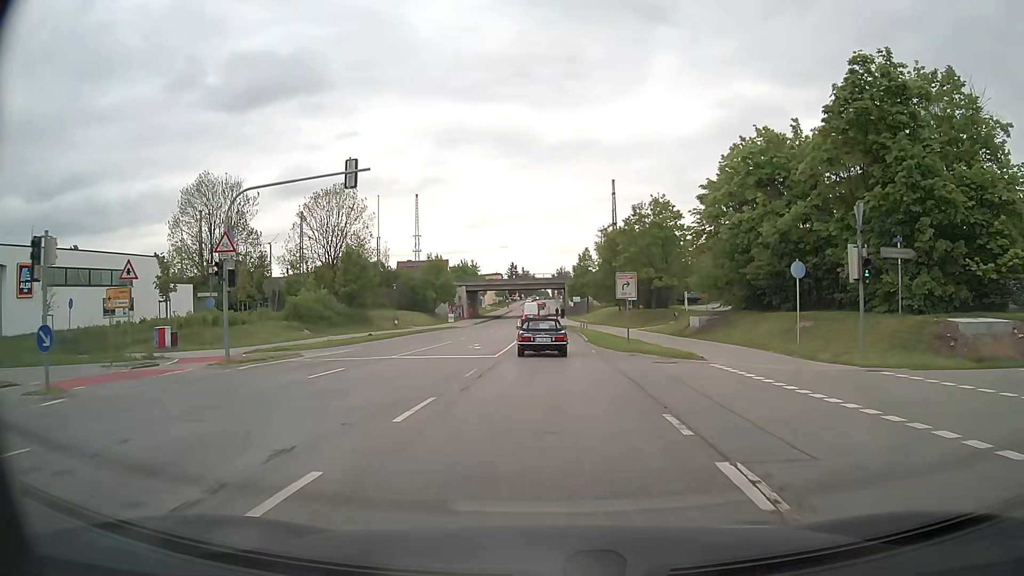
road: secondary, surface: asphalt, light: Day
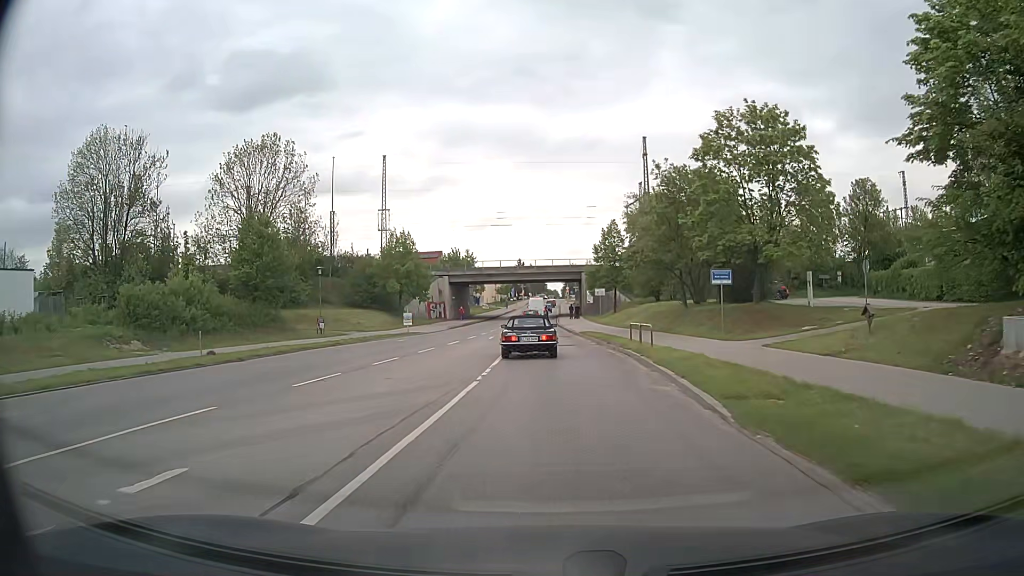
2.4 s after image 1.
(-0.2, +28.3) m; -1°
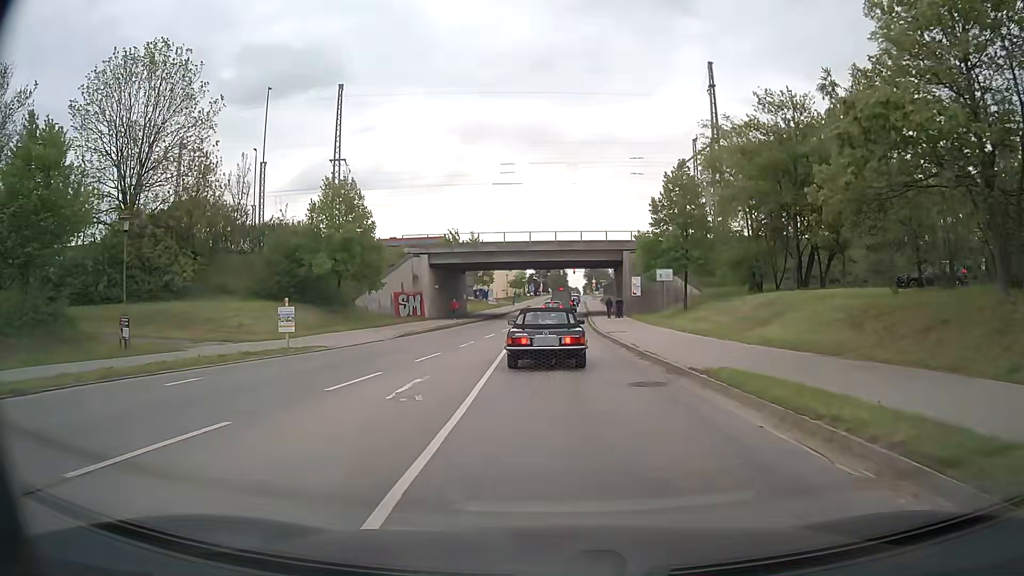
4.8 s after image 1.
(-0.3, +26.3) m; -1°
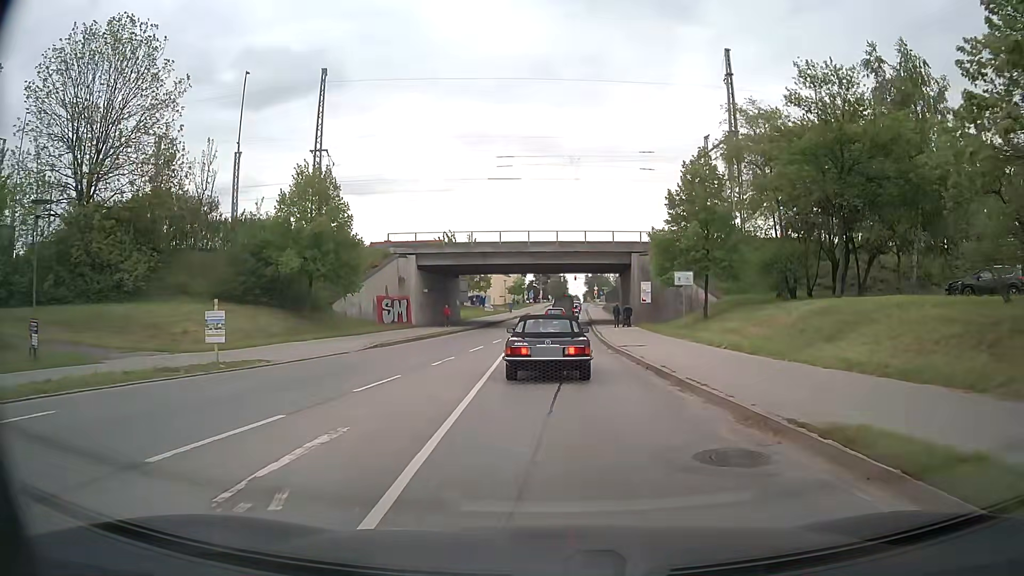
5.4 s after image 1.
(-0.1, +5.3) m; 0°
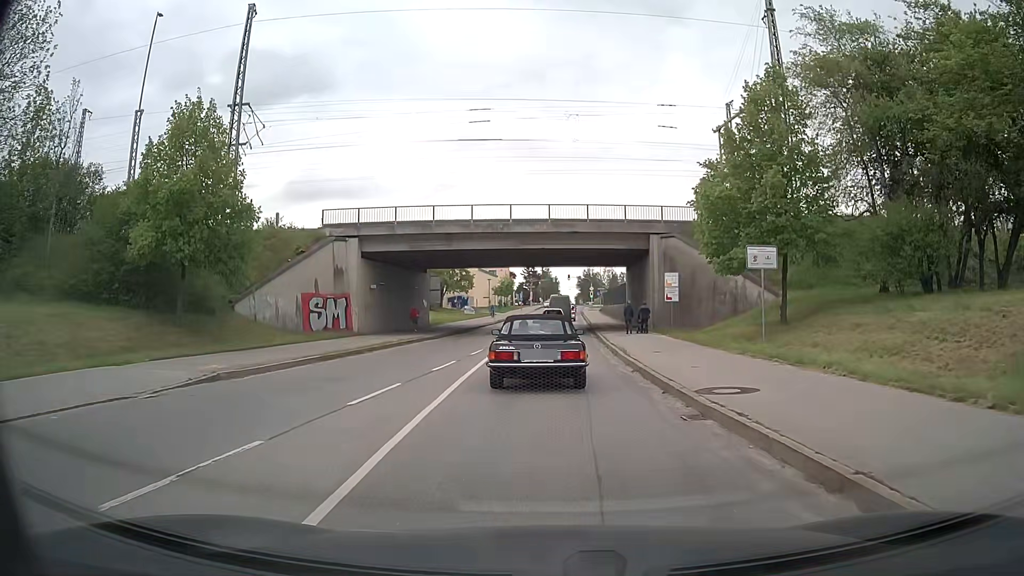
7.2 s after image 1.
(0.0, +13.4) m; 0°
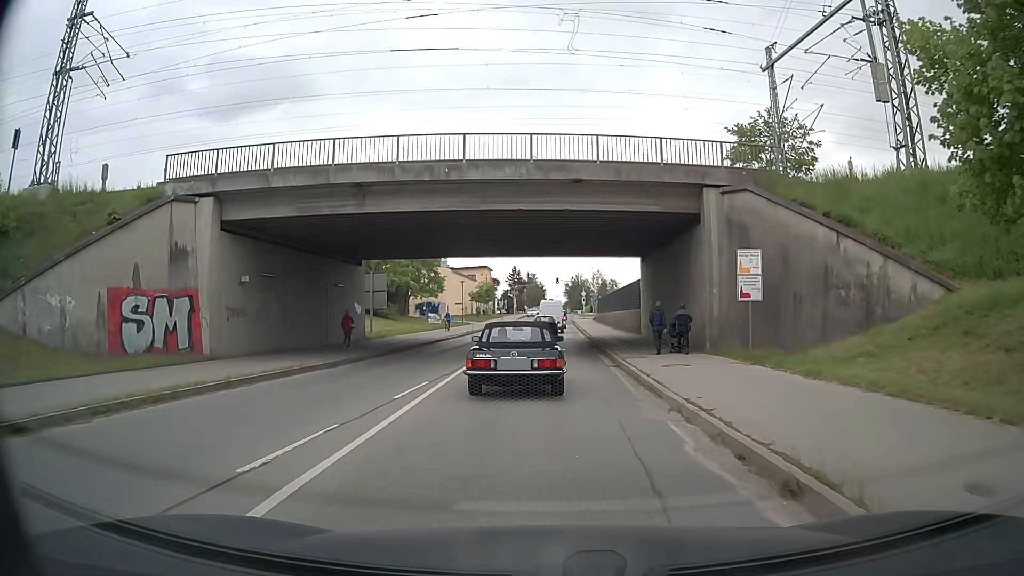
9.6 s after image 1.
(+0.3, +16.2) m; +1°
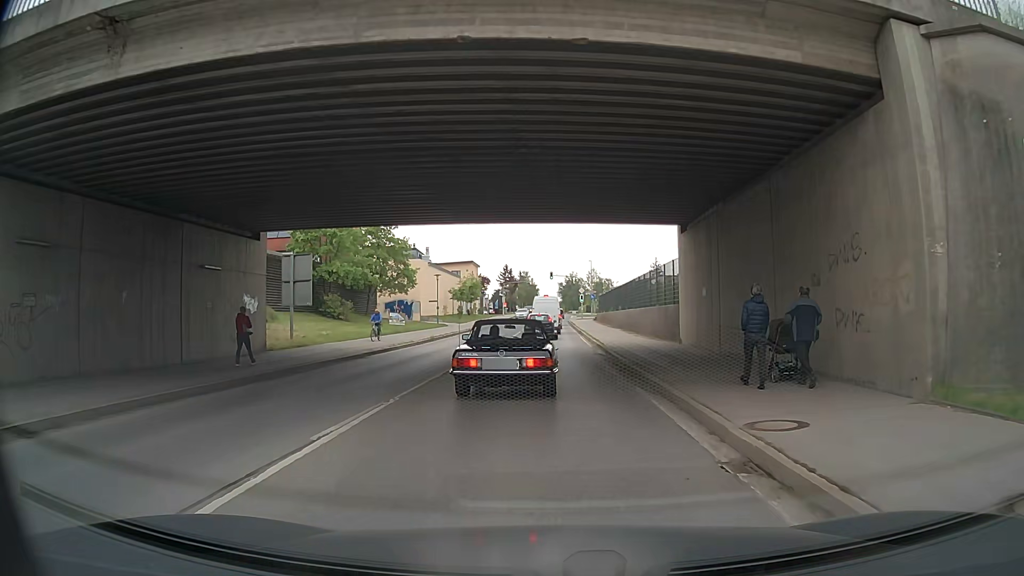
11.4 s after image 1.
(+0.1, +13.9) m; 0°
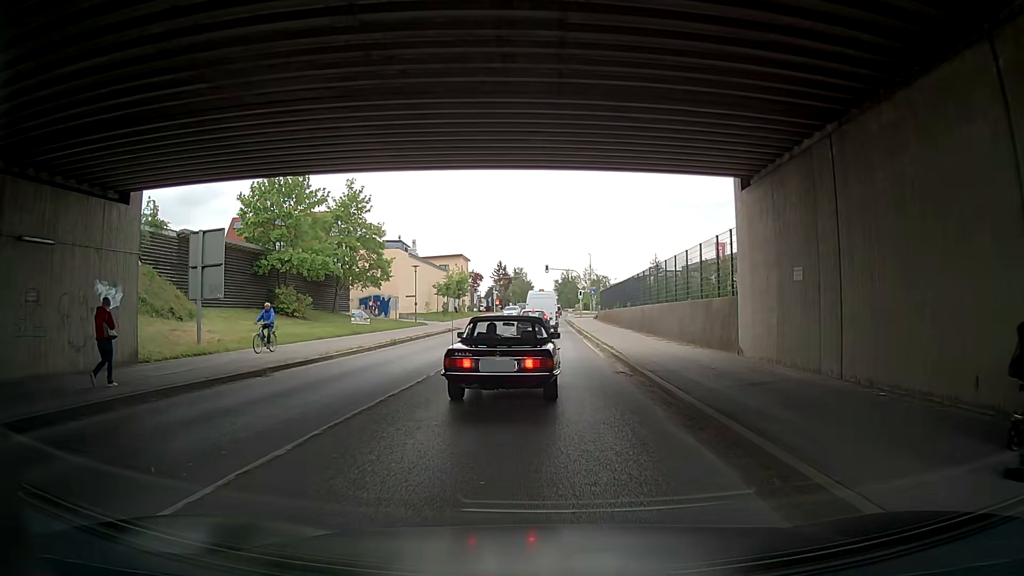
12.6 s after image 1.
(+0.1, +8.9) m; 0°
